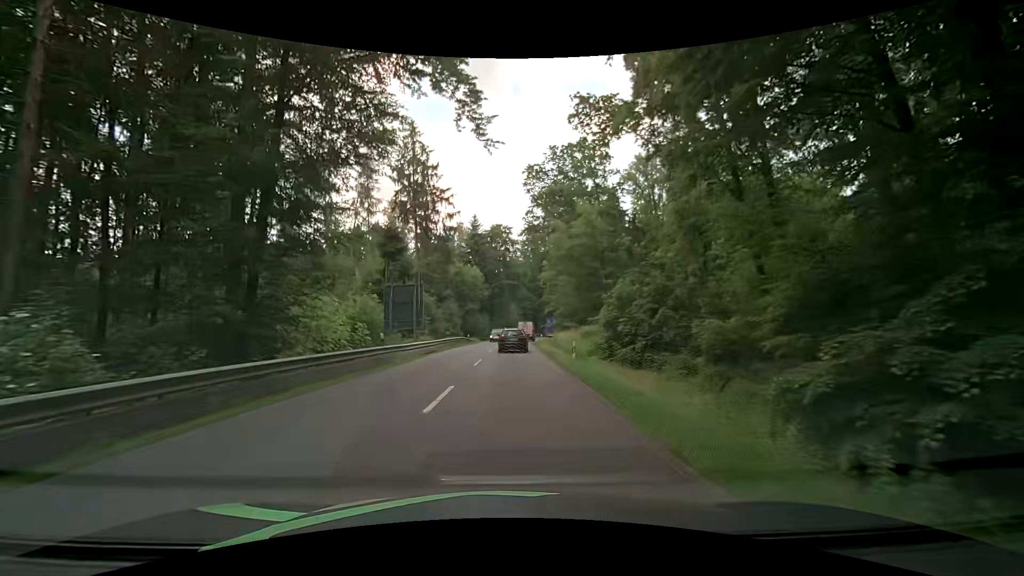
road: secondary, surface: asphalt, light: Day
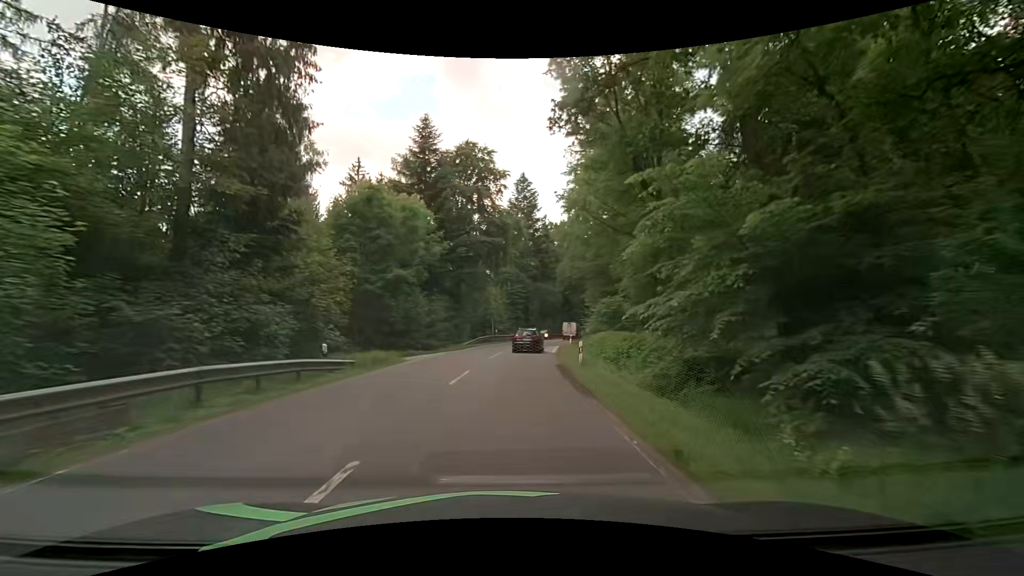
(+0.5, +40.3) m; +1°
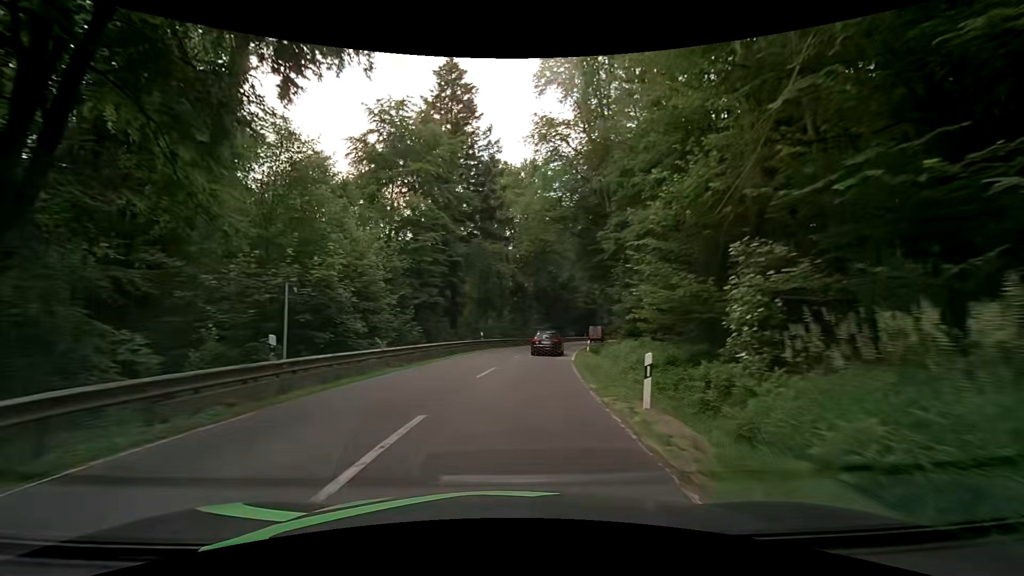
(+2.5, +41.5) m; +7°
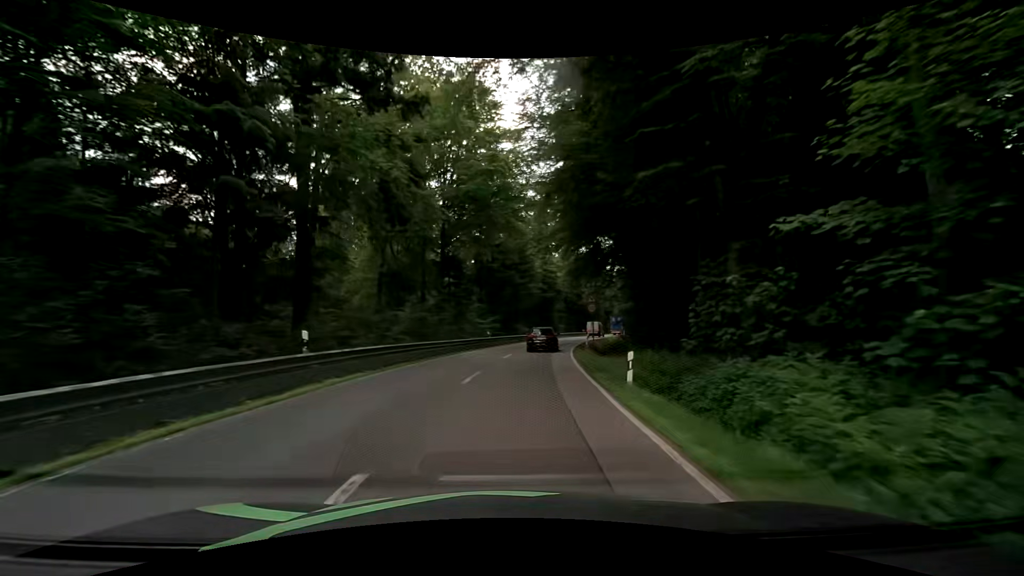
(+1.5, +25.5) m; +6°
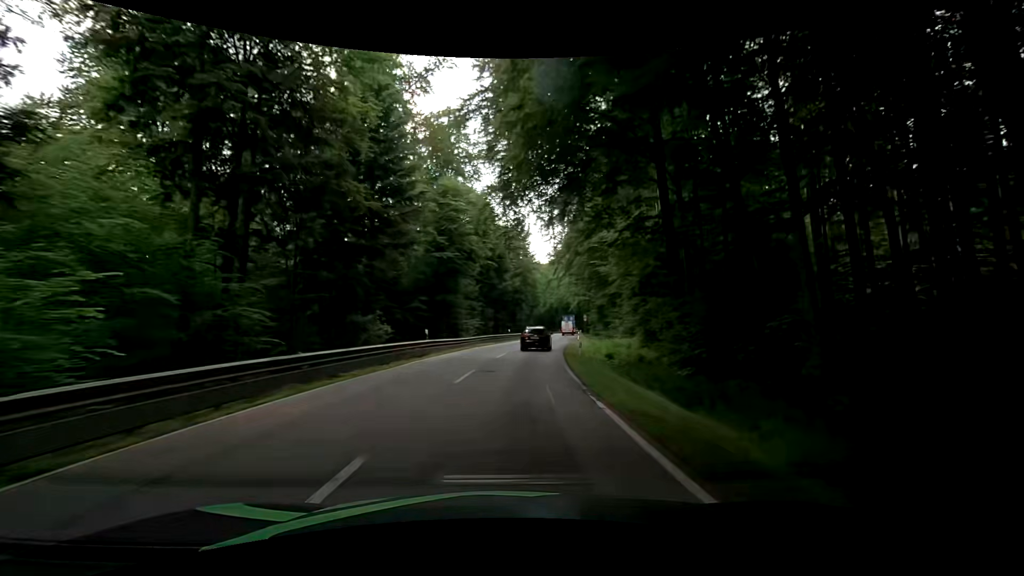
(+4.0, +43.7) m; +11°
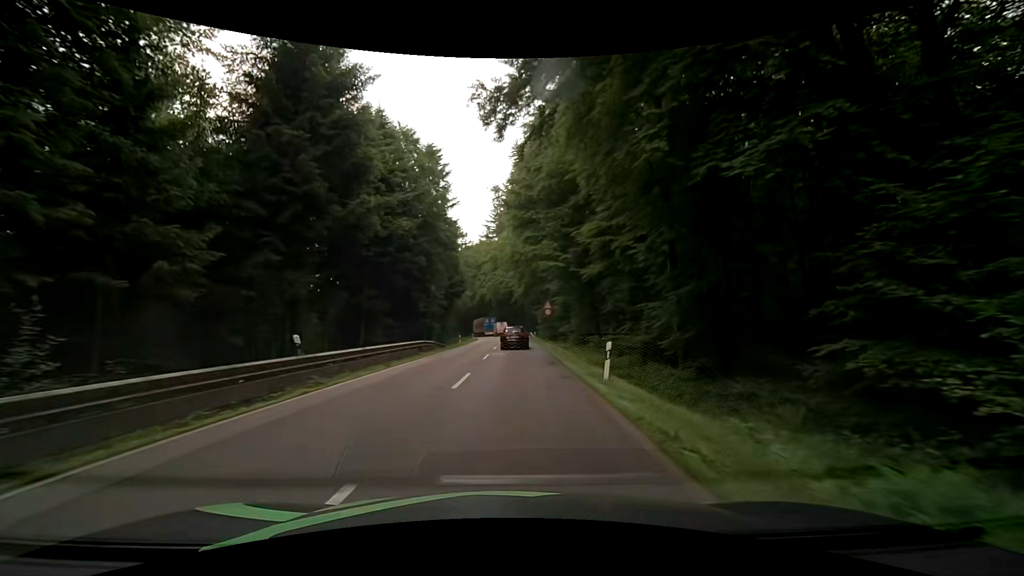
(+3.7, +45.2) m; +8°
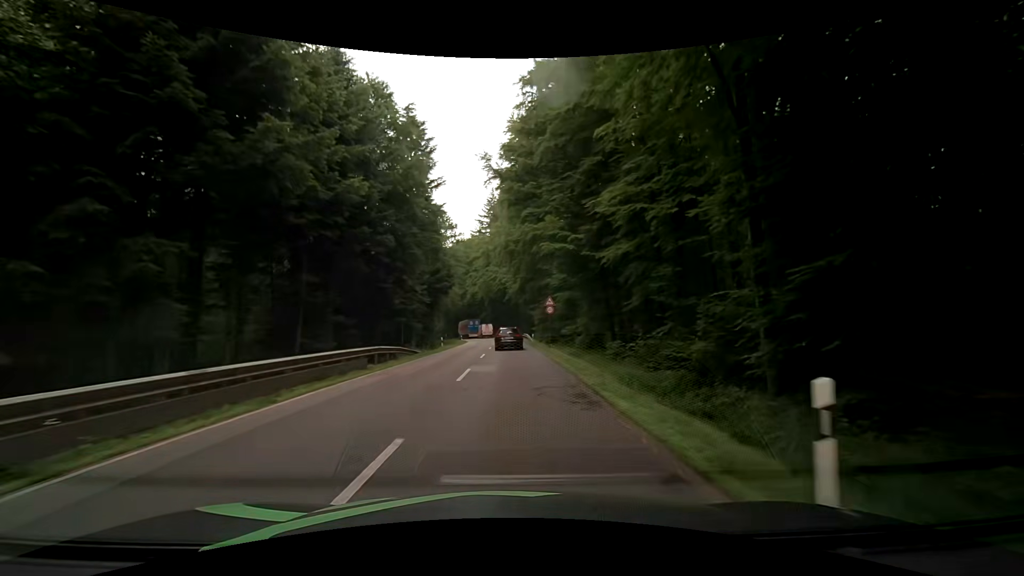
(+0.1, +9.1) m; +2°
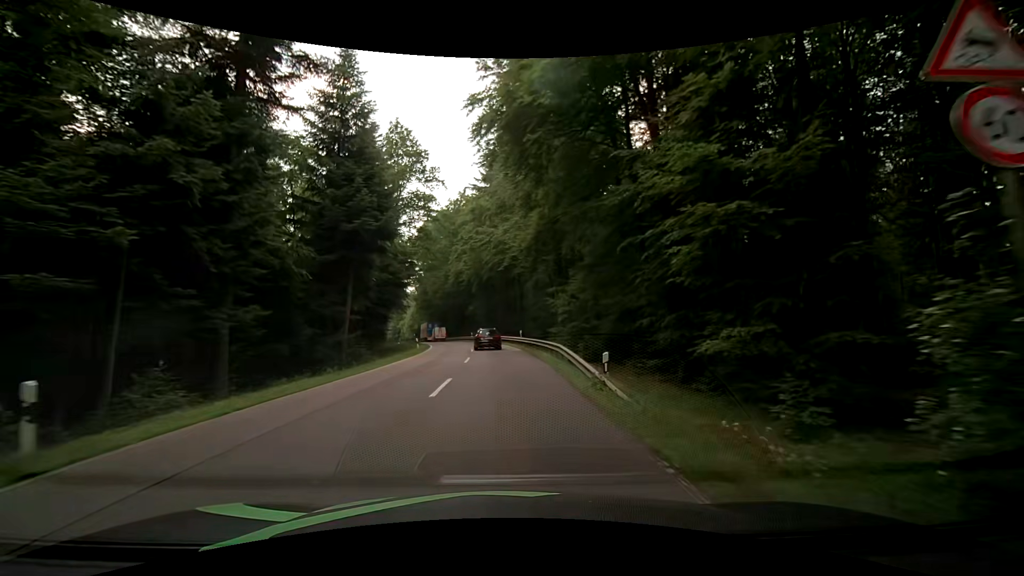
(0.0, +36.5) m; 0°
(0, +10) (0, +20) (-1, +30) (-1, +40) (-3, +50) (-4, +60) (-6, +70) (-8, +79) (-11, +89) (-13, +99) m
